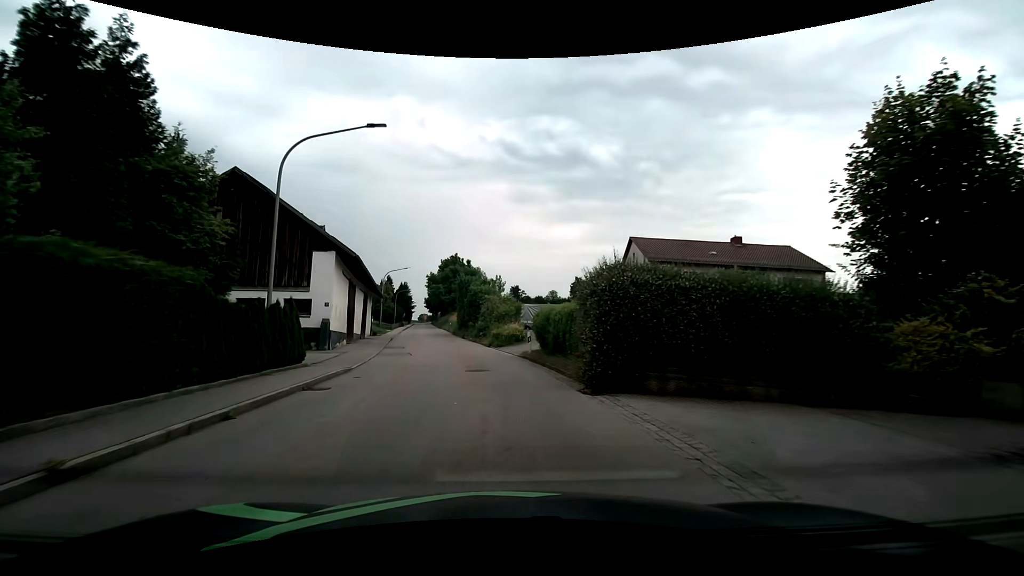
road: tertiary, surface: asphalt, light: Day
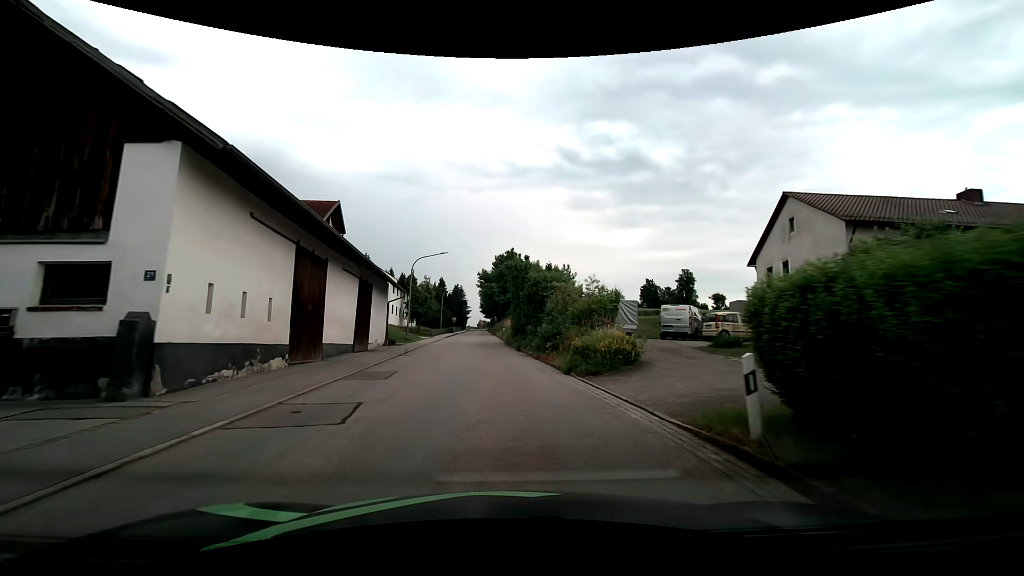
(-1.2, +16.6) m; -7°
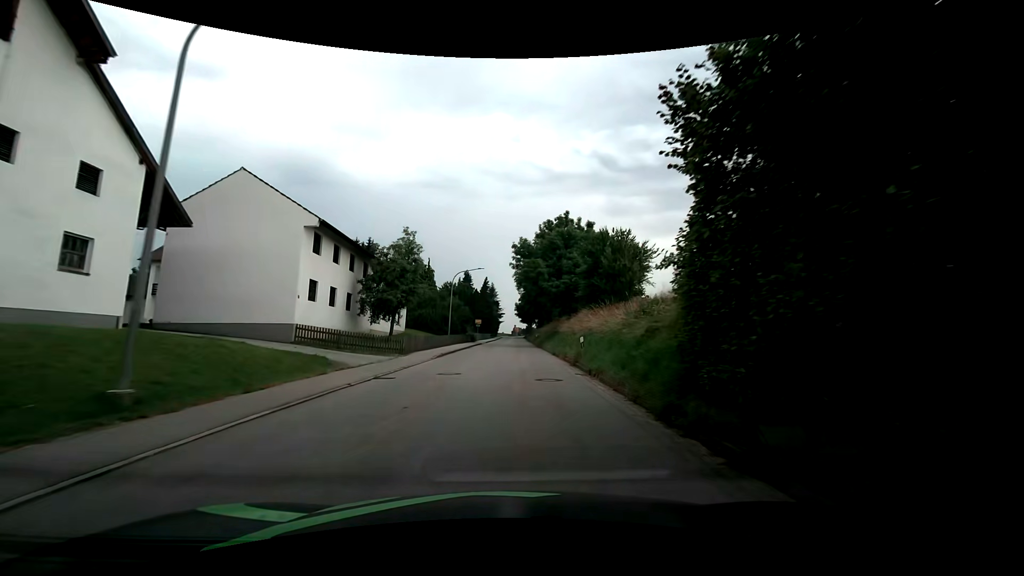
(-2.1, +35.2) m; -5°
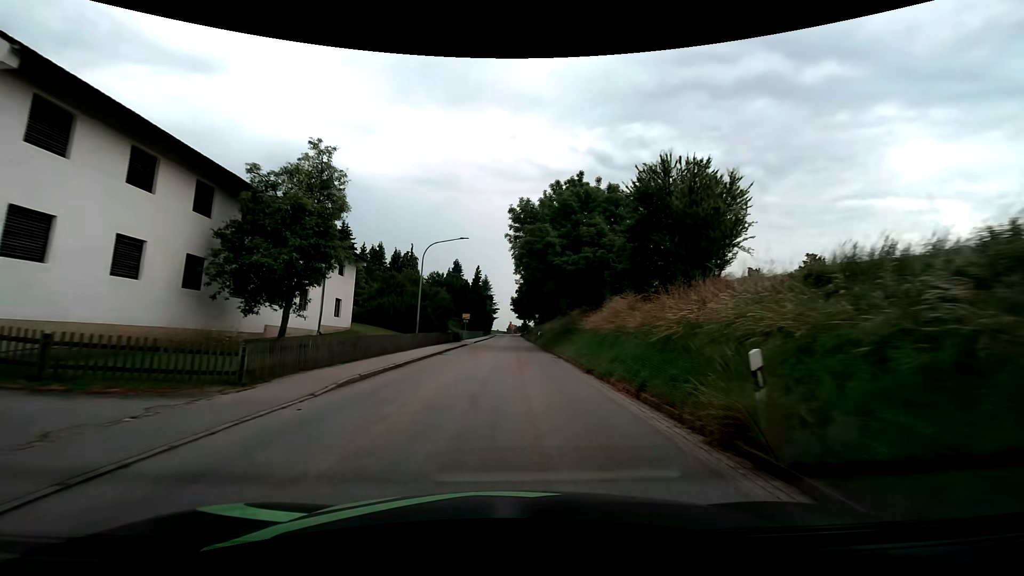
(+0.2, +14.8) m; 0°
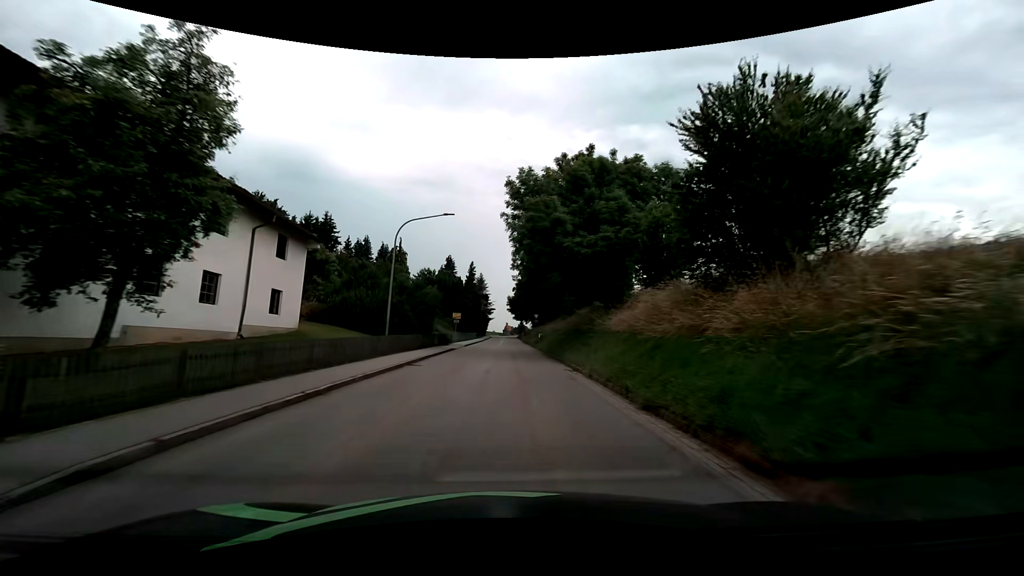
(+0.1, +7.4) m; +1°
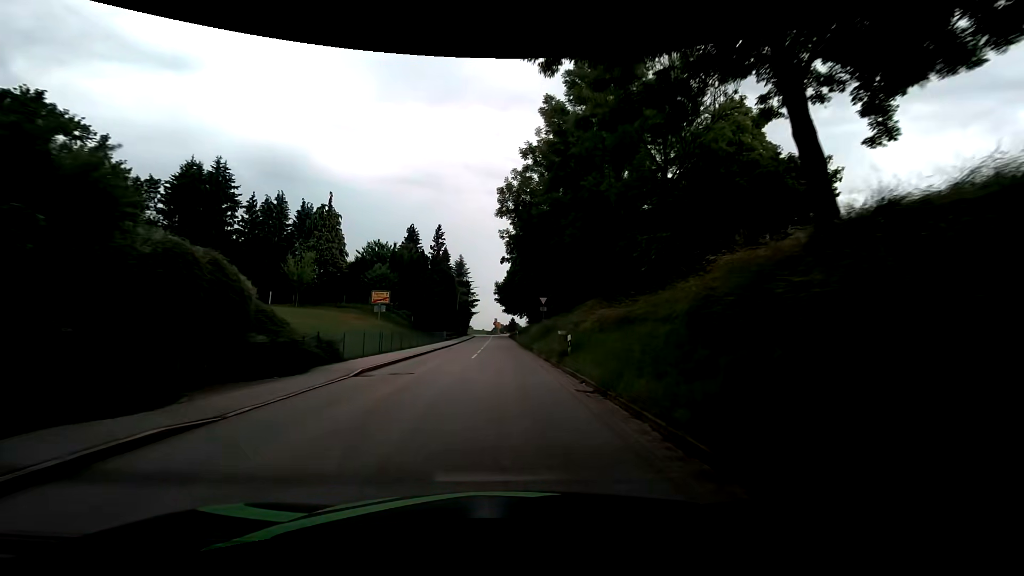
(+0.5, +29.9) m; +1°
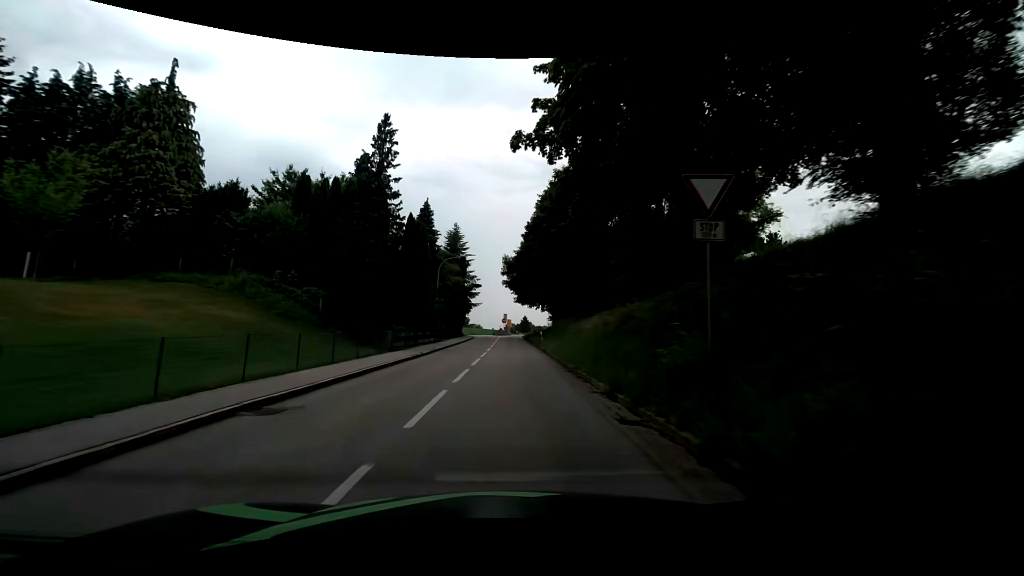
(0.0, +30.3) m; 0°
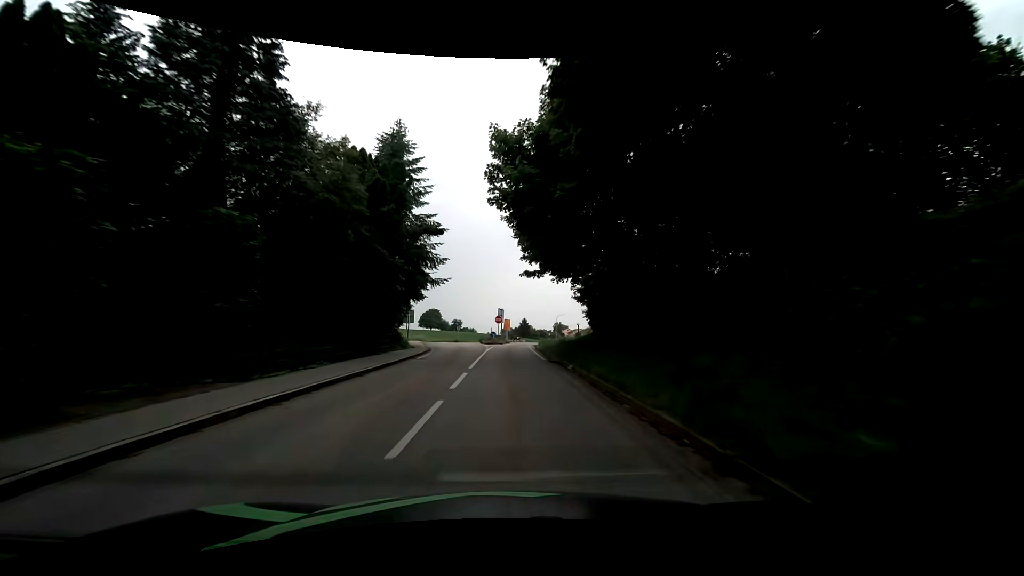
(-0.2, +38.0) m; -1°
(0, +10) (0, +20) (0, +30) (0, +40) (+1, +50) (+3, +60) (+2, +70) (-4, +77) (-11, +84) (-19, +90) m
